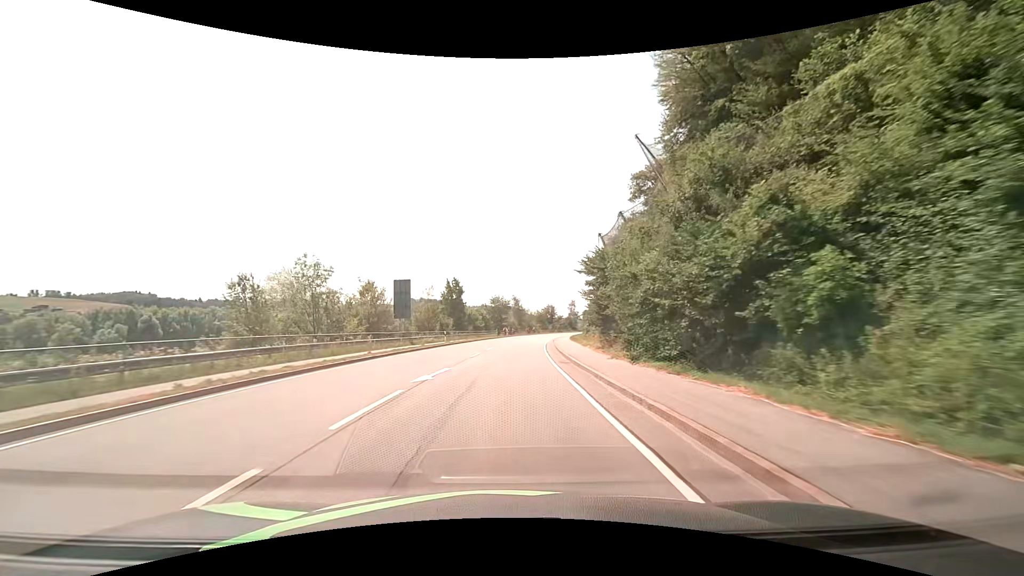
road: primary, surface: asphalt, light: Day
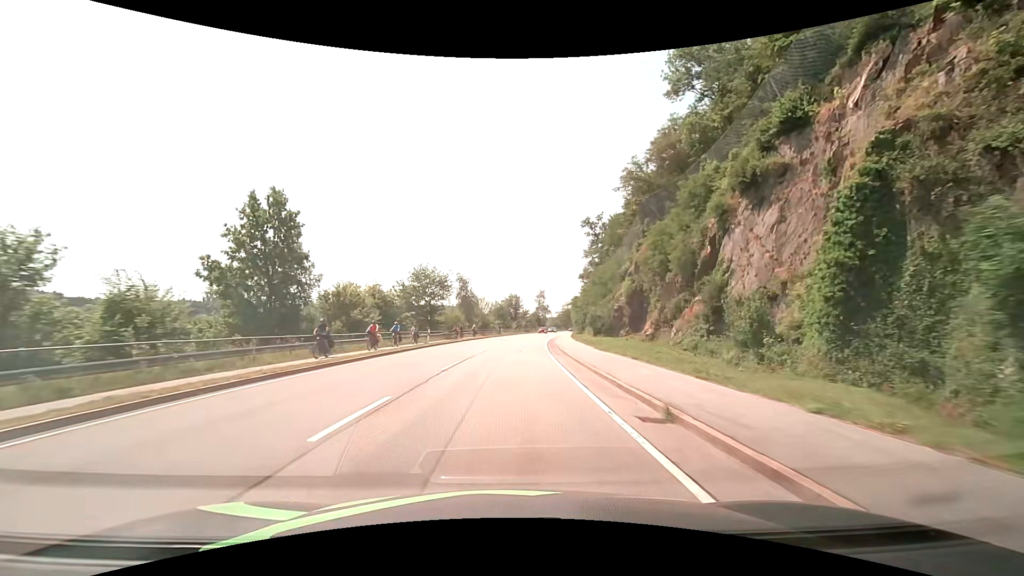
(+2.2, +53.7) m; +5°
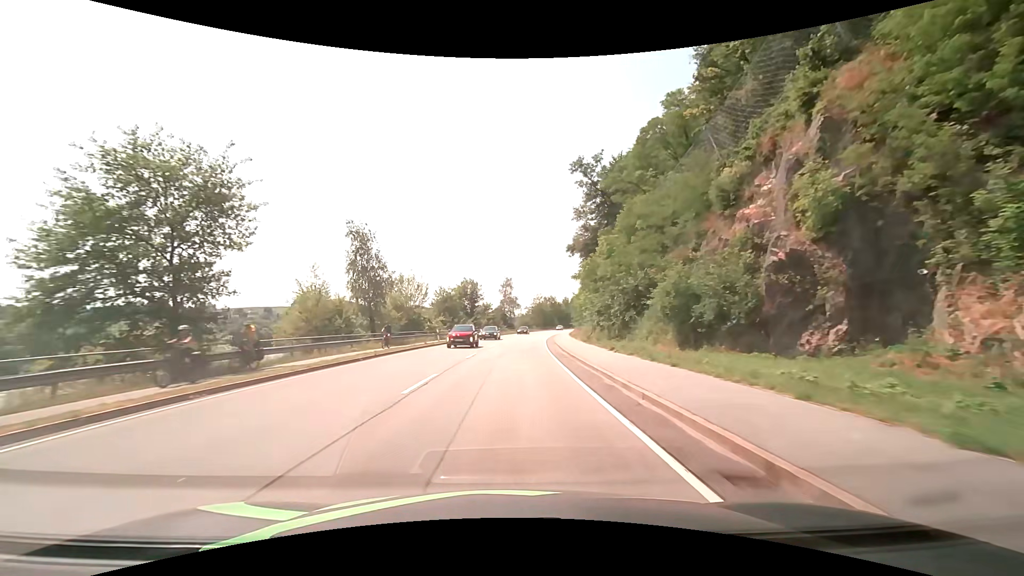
(+1.5, +43.0) m; +4°
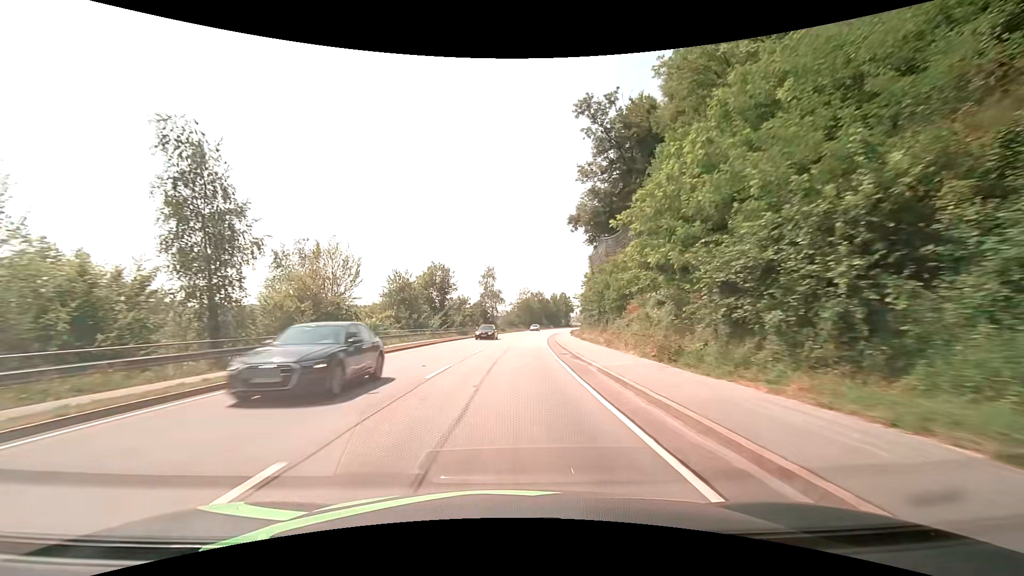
(+0.3, +21.5) m; +2°
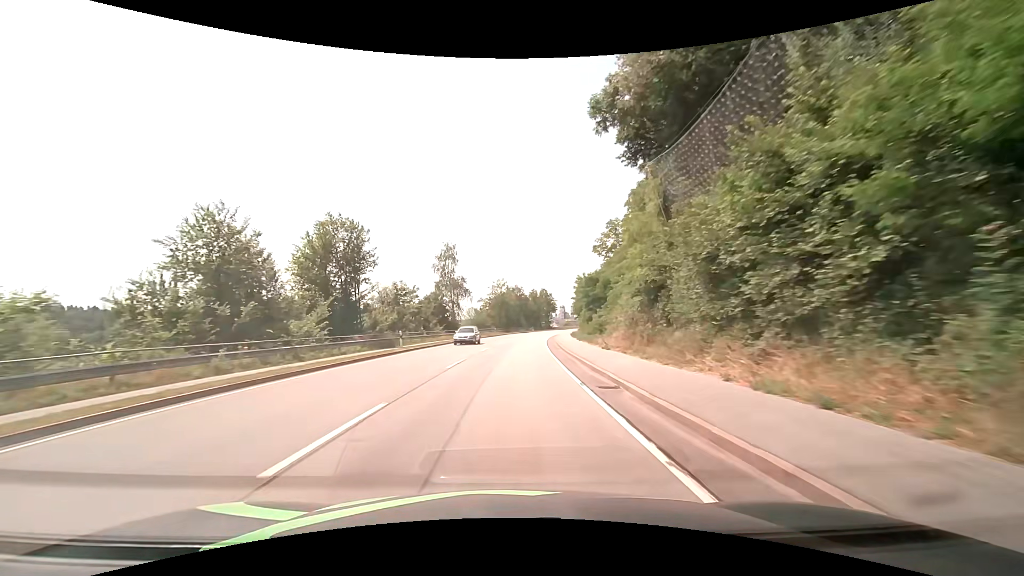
(+1.0, +32.3) m; +3°
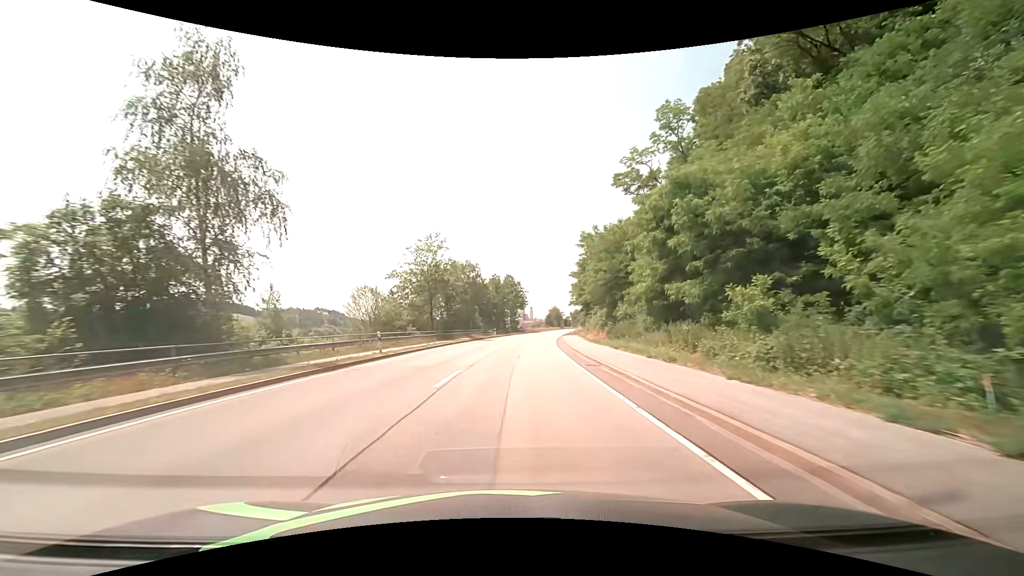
(+2.0, +53.8) m; +4°
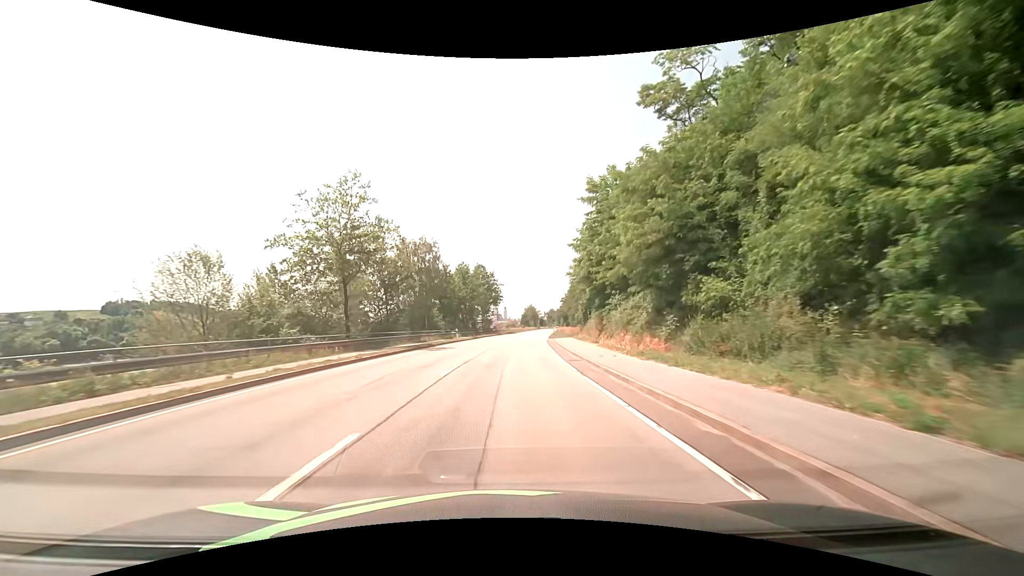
(+0.7, +21.5) m; +3°
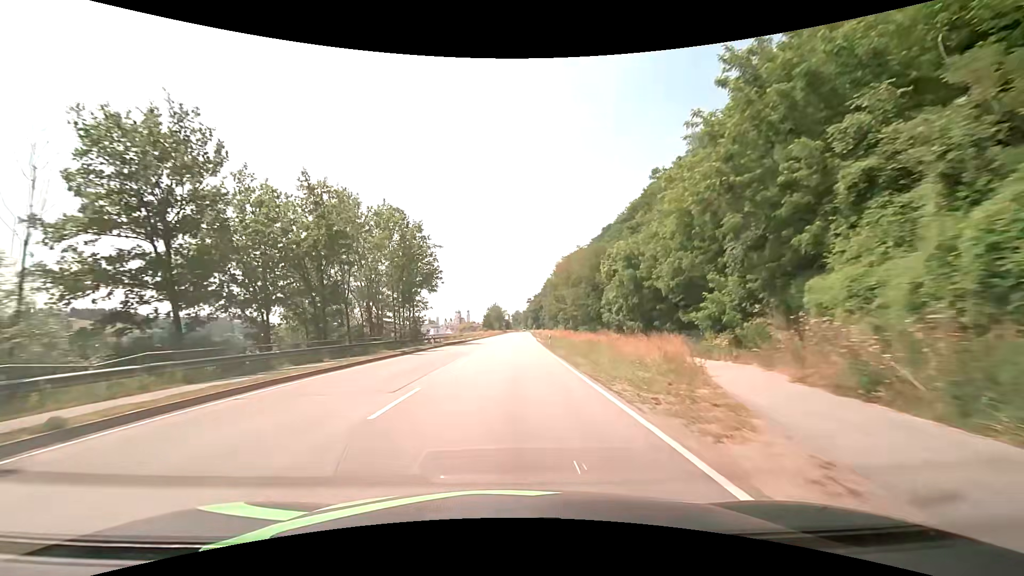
(+2.4, +53.8) m; +5°
(0, +10) (0, +20) (0, +30) (+1, +40) (+1, +50) (+1, +60) (+1, +70) (+2, +80) (+2, +90) (+3, +100) m
